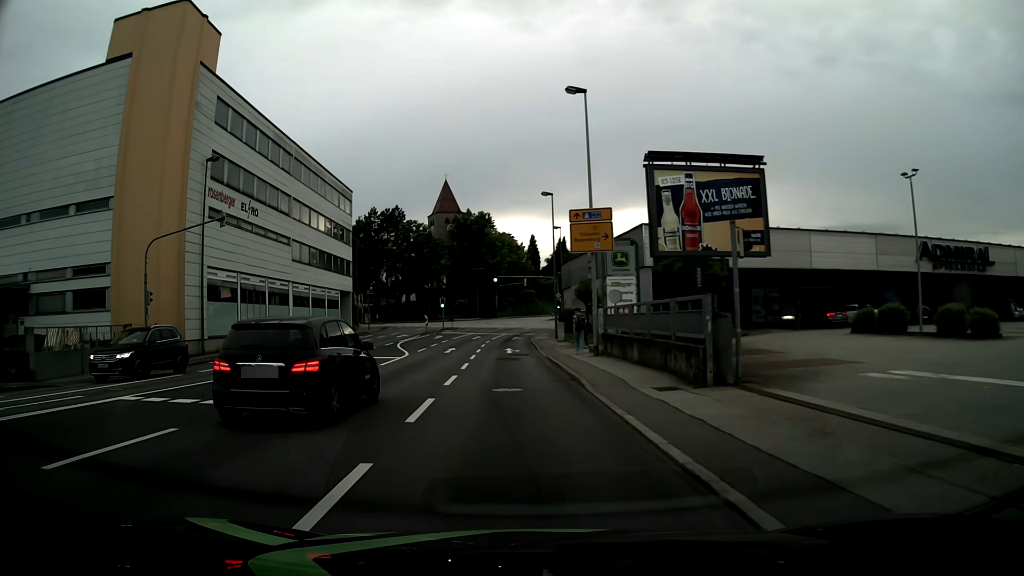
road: tertiary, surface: asphalt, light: Day
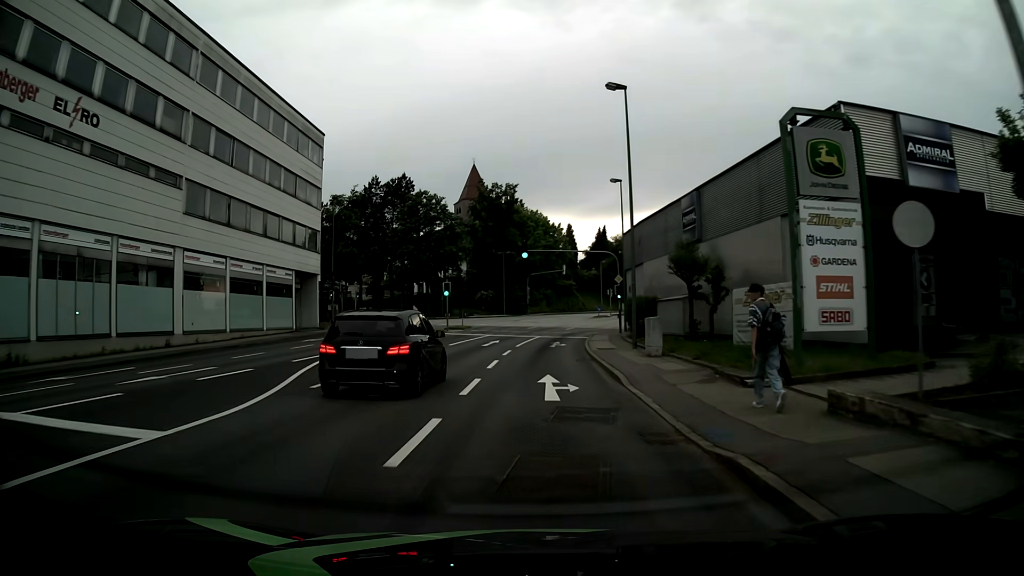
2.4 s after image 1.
(-0.7, +21.8) m; -2°
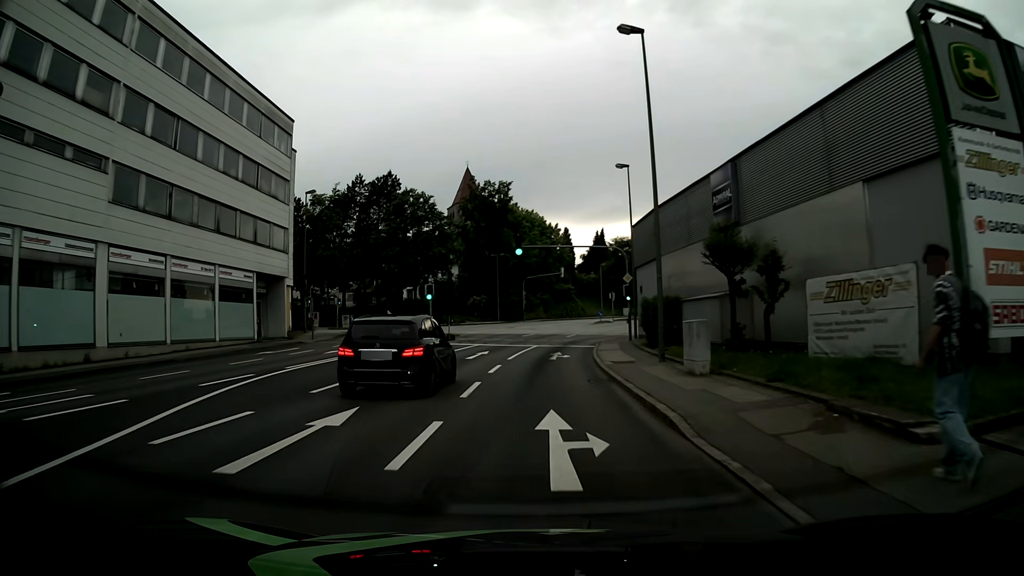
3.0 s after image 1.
(0.0, +5.9) m; 0°
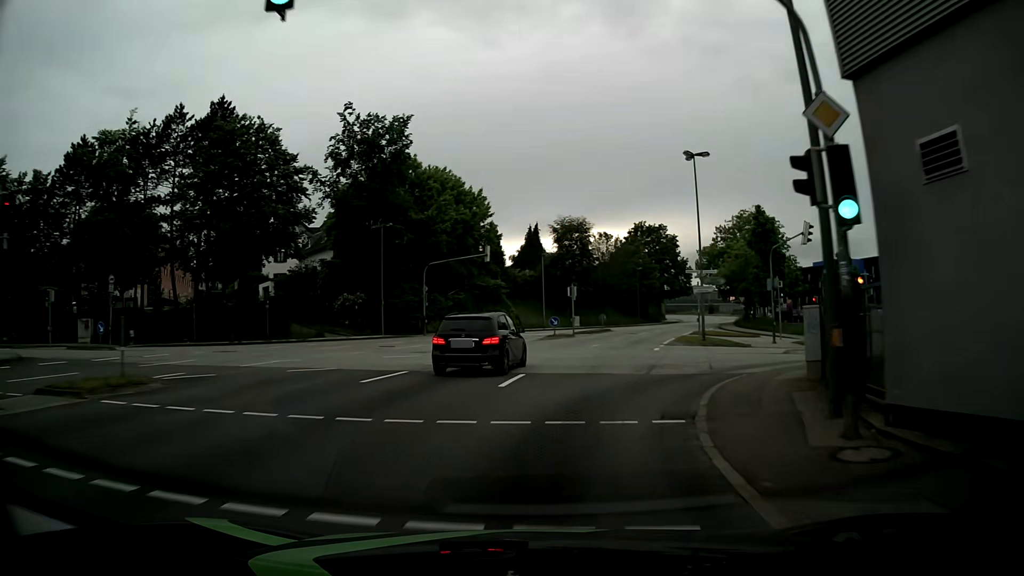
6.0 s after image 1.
(+1.0, +31.3) m; +6°
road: tertiary_link
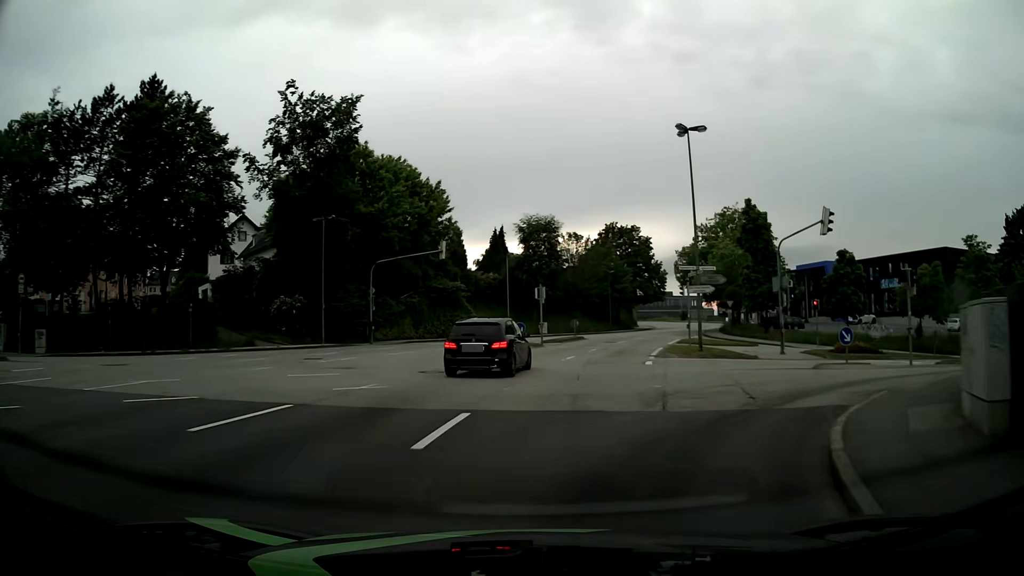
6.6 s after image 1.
(+0.2, +6.3) m; +2°
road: tertiary
(+1, +10) (+2, +20) (+4, +30) (+7, +39) (+10, +49) (+14, +58) (+18, +67) (+22, +76) (+25, +86) (+29, +95) m
